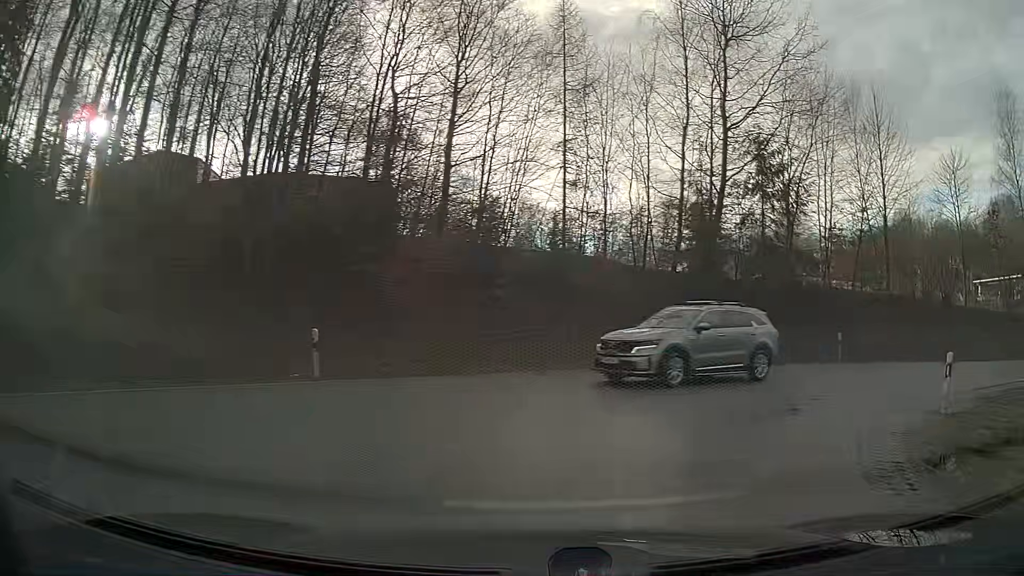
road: secondary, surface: asphalt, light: Day
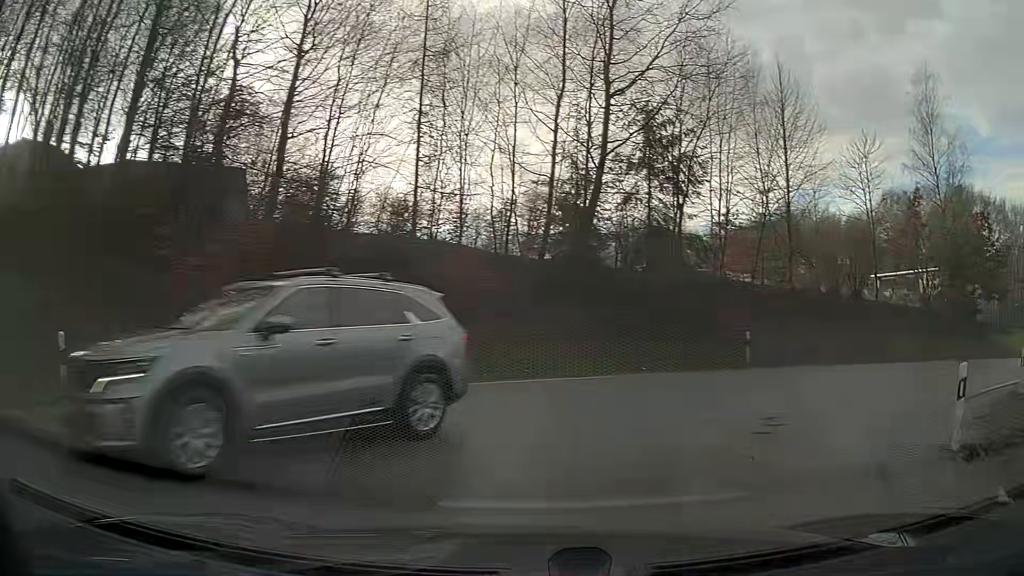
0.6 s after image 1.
(+0.4, +4.3) m; +12°
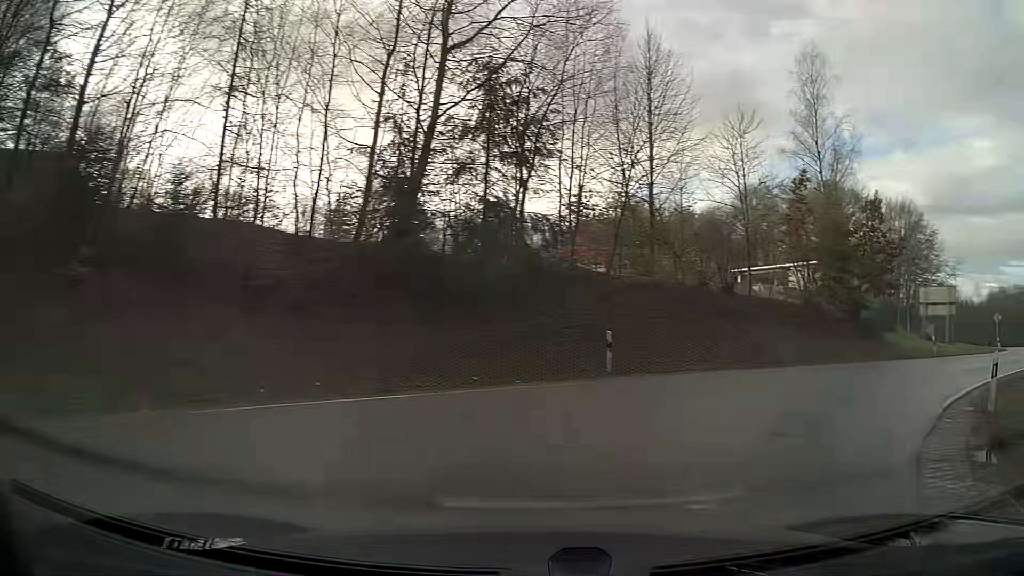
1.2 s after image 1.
(+0.6, +4.3) m; +15°
(+3, +10) (+9, +17) (+17, +24) (+24, +30) (+31, +37) (+38, +45) (+44, +53) (+49, +61) (+54, +70) (+58, +79) m
